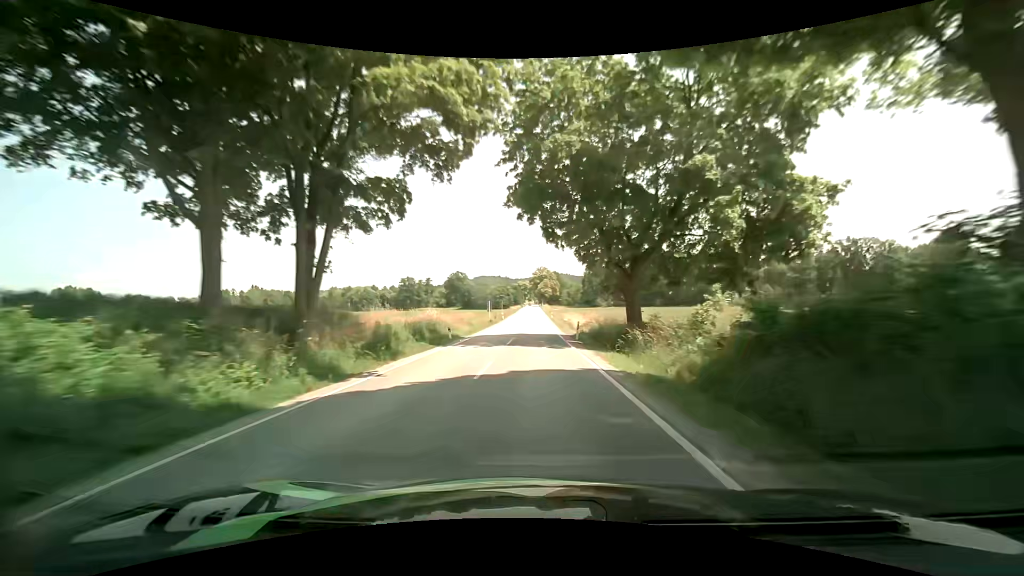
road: secondary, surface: asphalt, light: Day
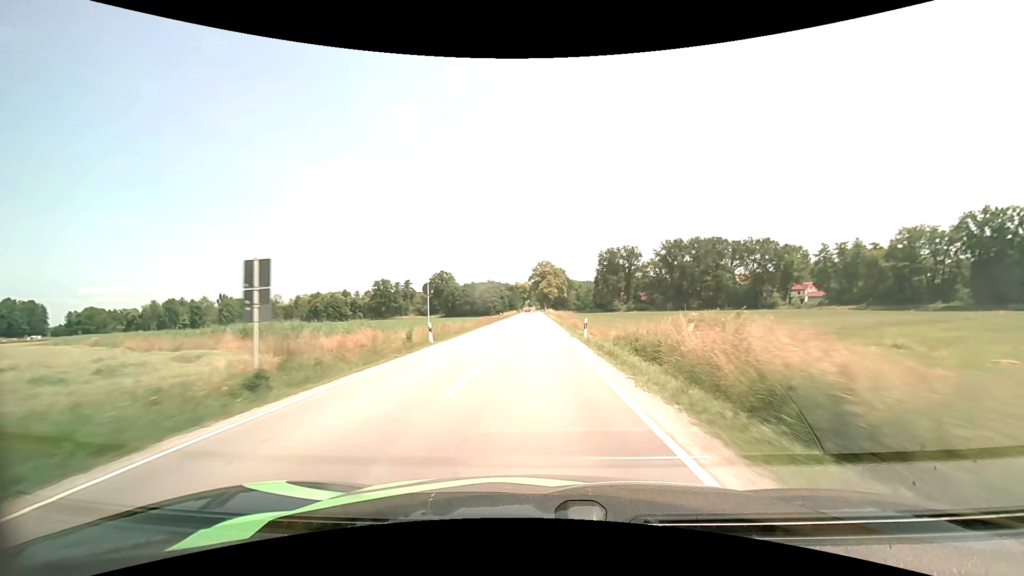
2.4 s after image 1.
(-0.3, +50.7) m; 0°
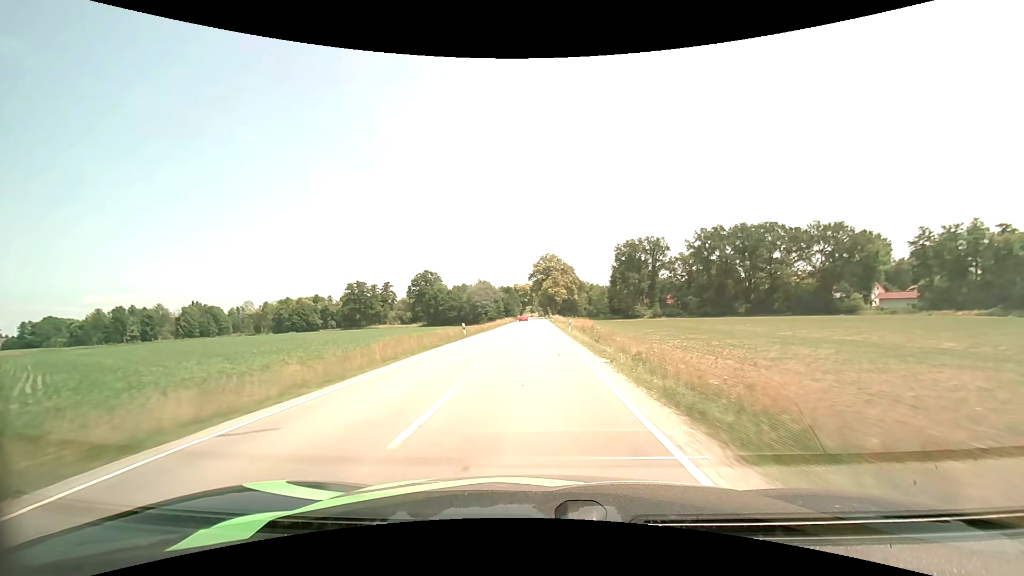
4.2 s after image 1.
(-0.1, +38.3) m; 0°
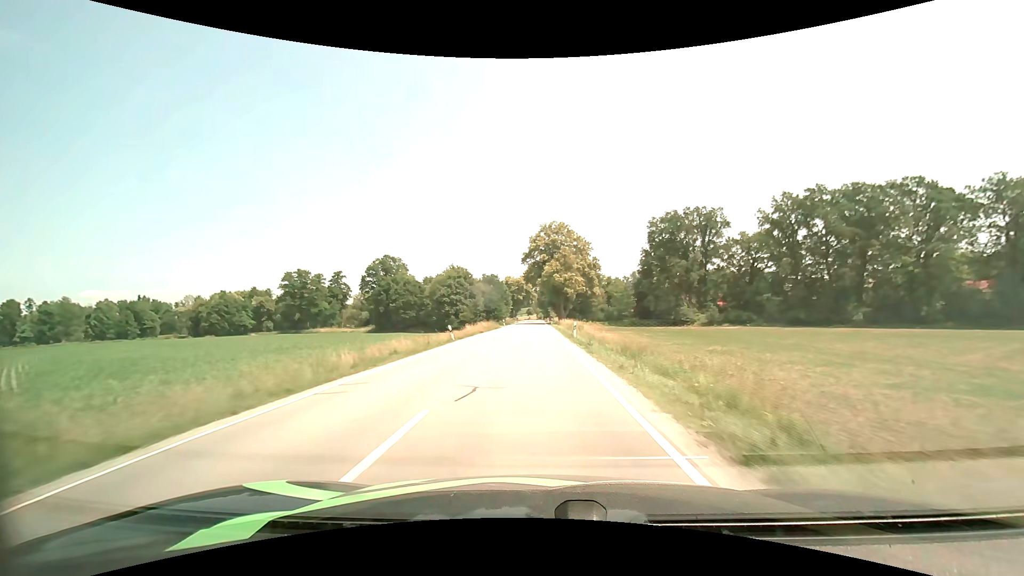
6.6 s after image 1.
(0.0, +50.9) m; 0°
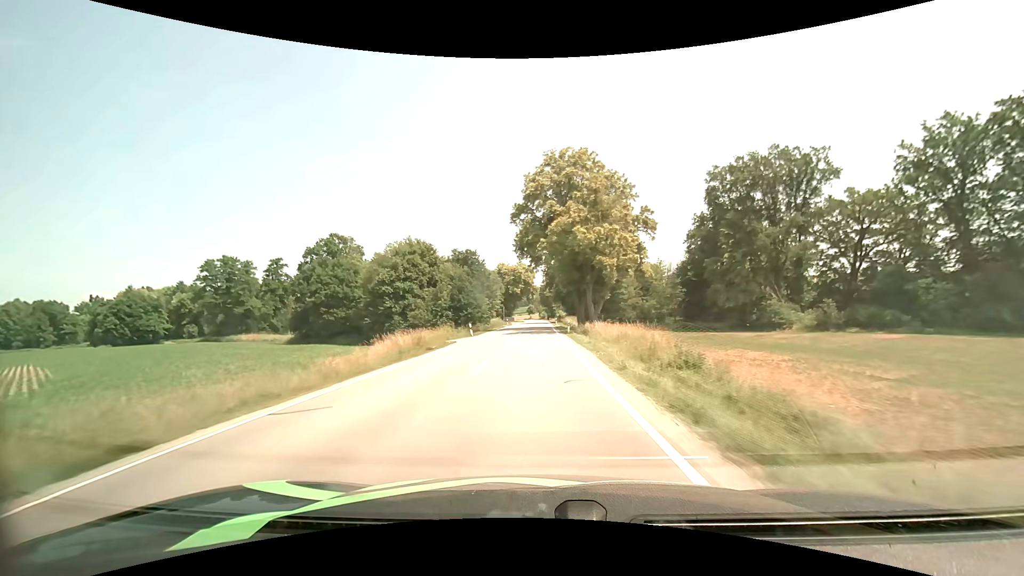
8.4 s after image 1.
(0.0, +39.4) m; 0°
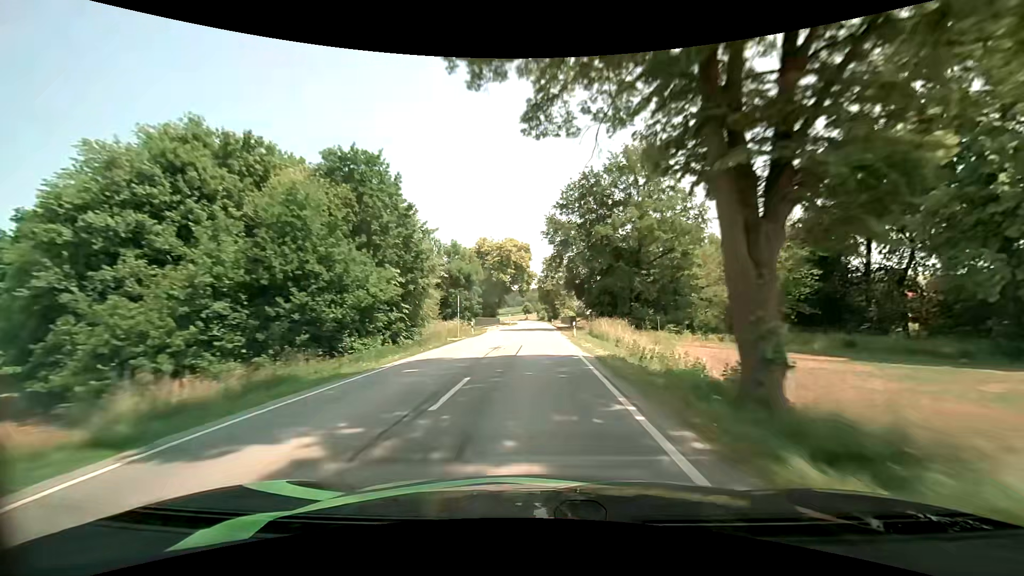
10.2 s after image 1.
(0.0, +40.3) m; 0°
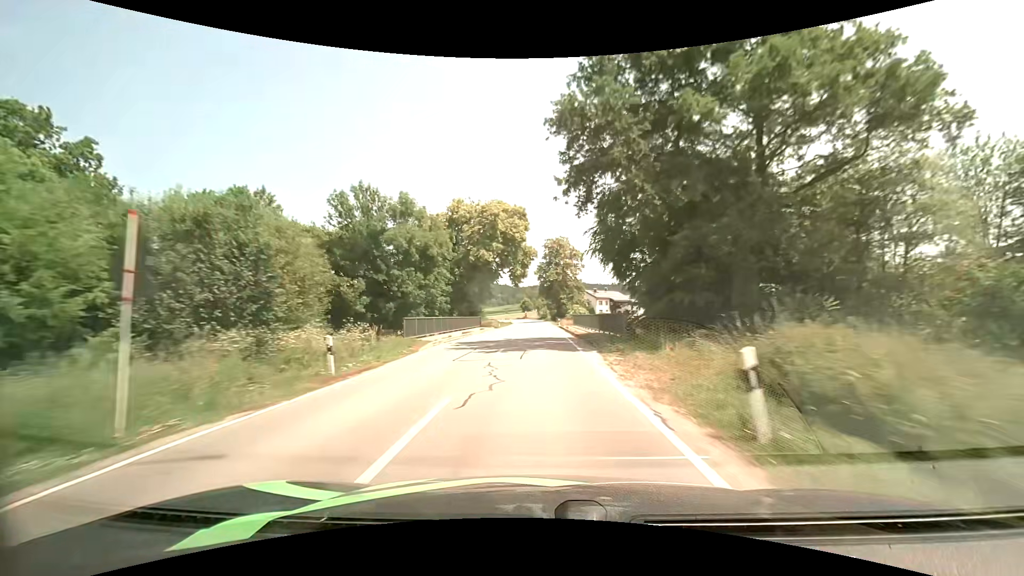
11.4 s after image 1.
(-0.1, +26.9) m; 0°
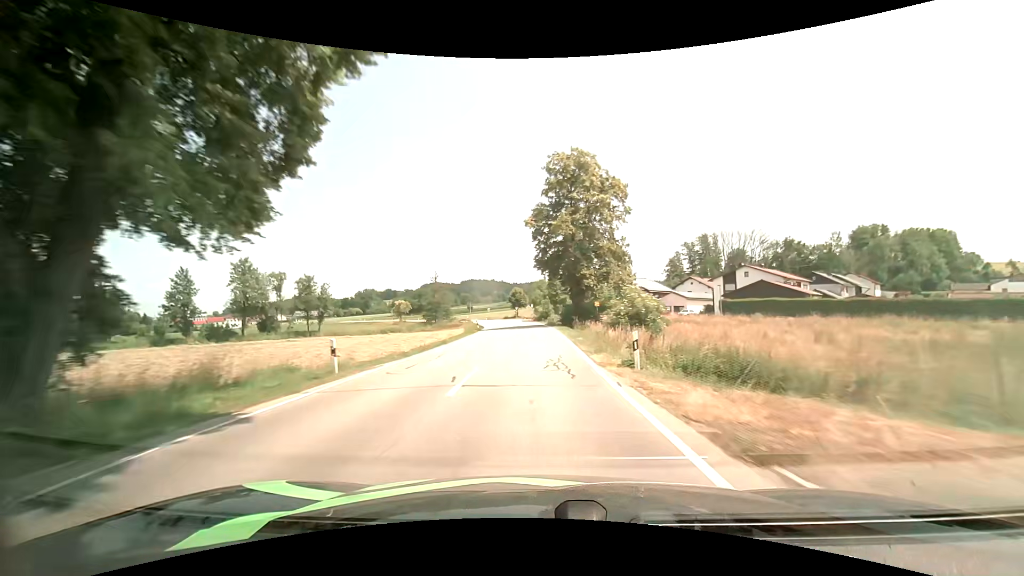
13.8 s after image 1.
(+0.2, +51.0) m; +1°
(0, +10) (0, +20) (0, +30) (-1, +40) (-1, +50) (-2, +60) (-4, +70) (-5, +80) (-7, +89) (-10, +99) m
